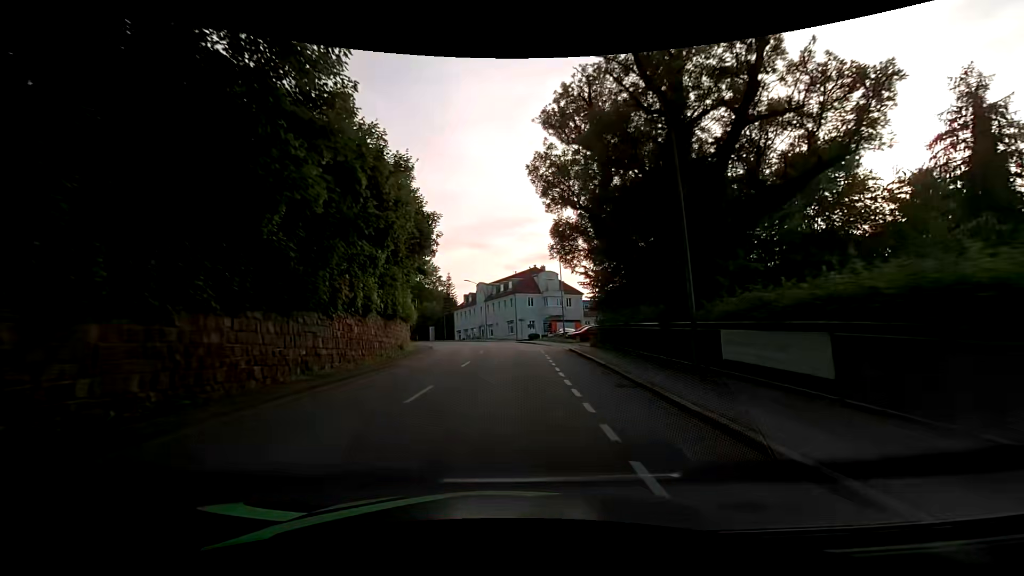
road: tertiary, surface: asphalt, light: Day
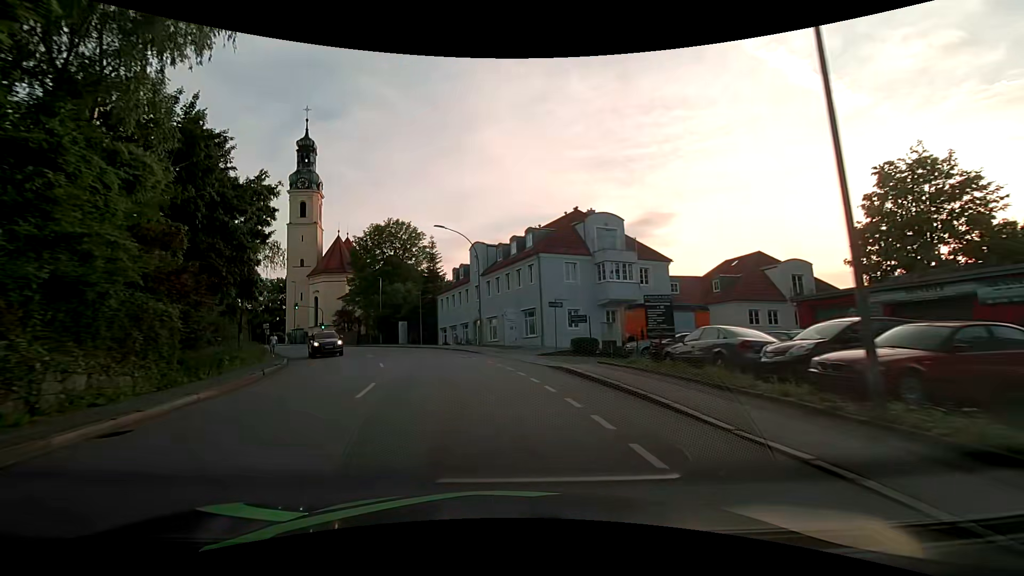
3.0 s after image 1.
(+0.4, +37.0) m; -2°
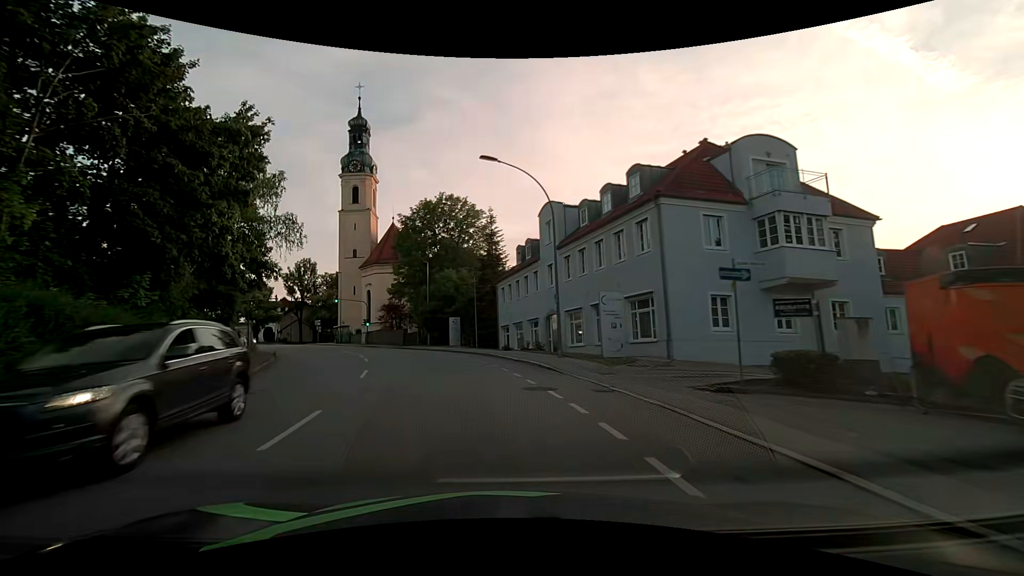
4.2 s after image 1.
(-1.0, +14.3) m; -8°
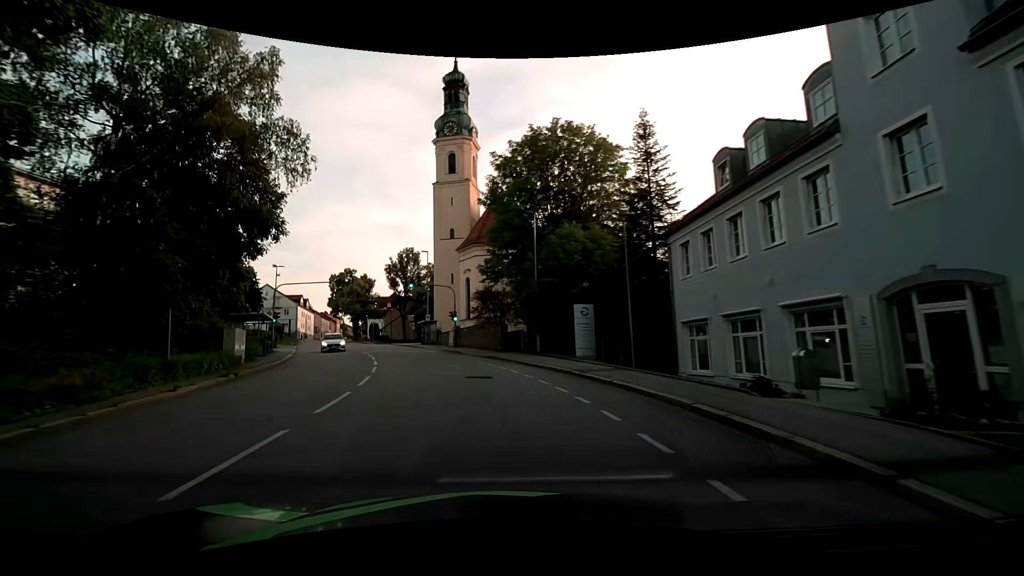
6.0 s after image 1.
(-2.5, +20.7) m; -13°
(0, +10) (-2, +20) (-4, +30) (-8, +39) (-11, +48) (-15, +58) (-19, +67) (-23, +76) (-27, +85) (-31, +94) m
